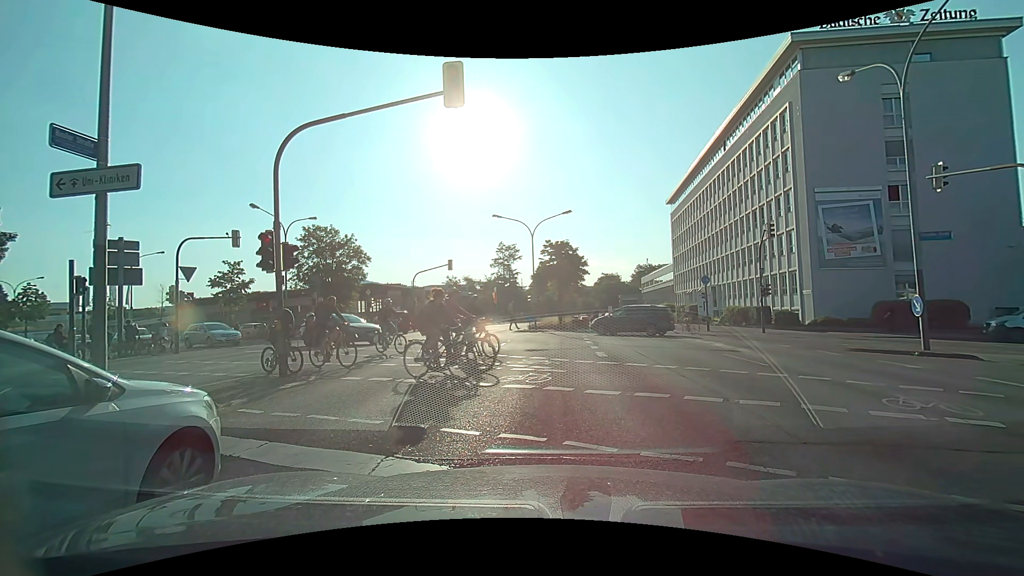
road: primary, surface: asphalt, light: Day
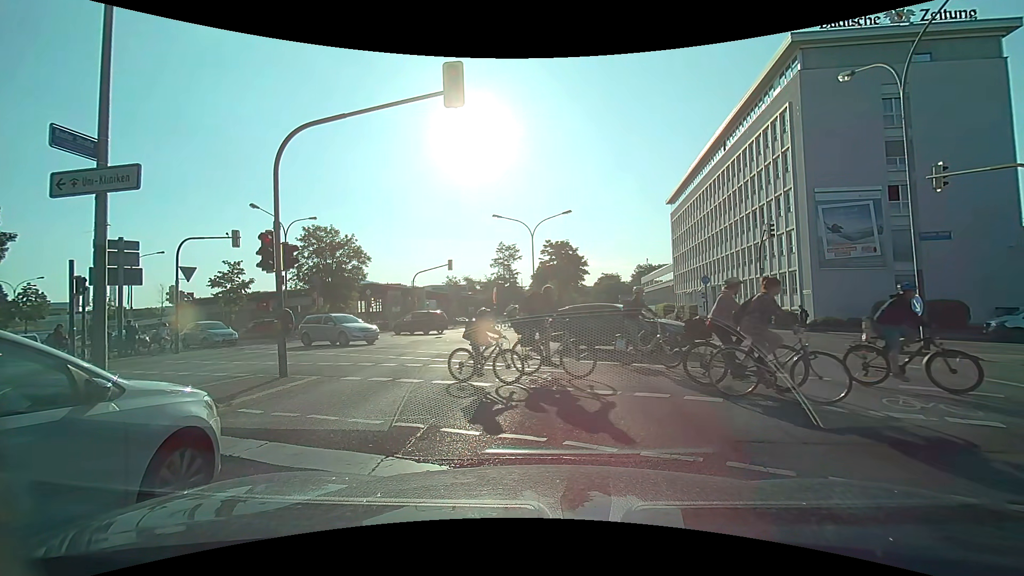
(0.0, 0.0) m; 0°
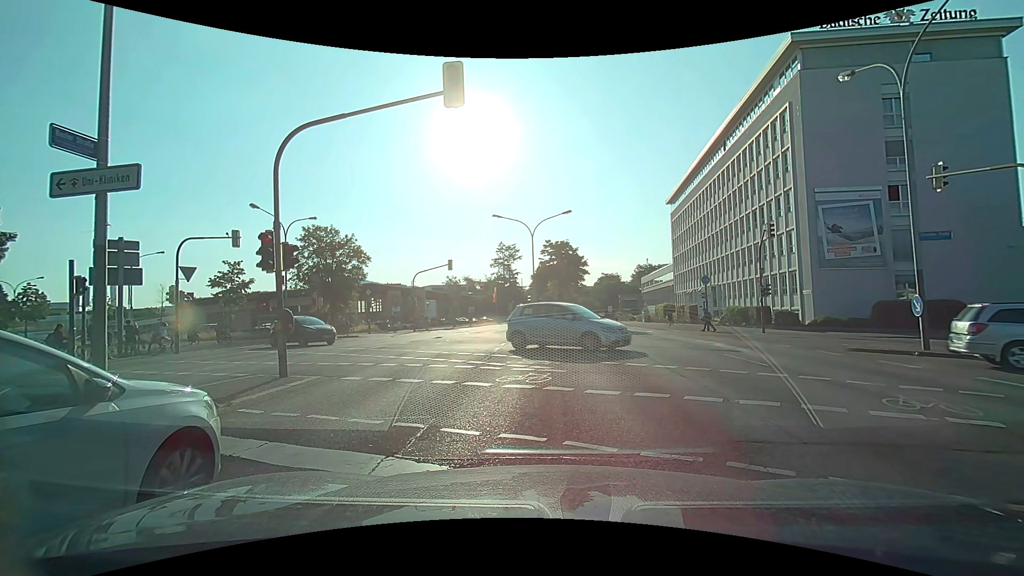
(0.0, 0.0) m; 0°
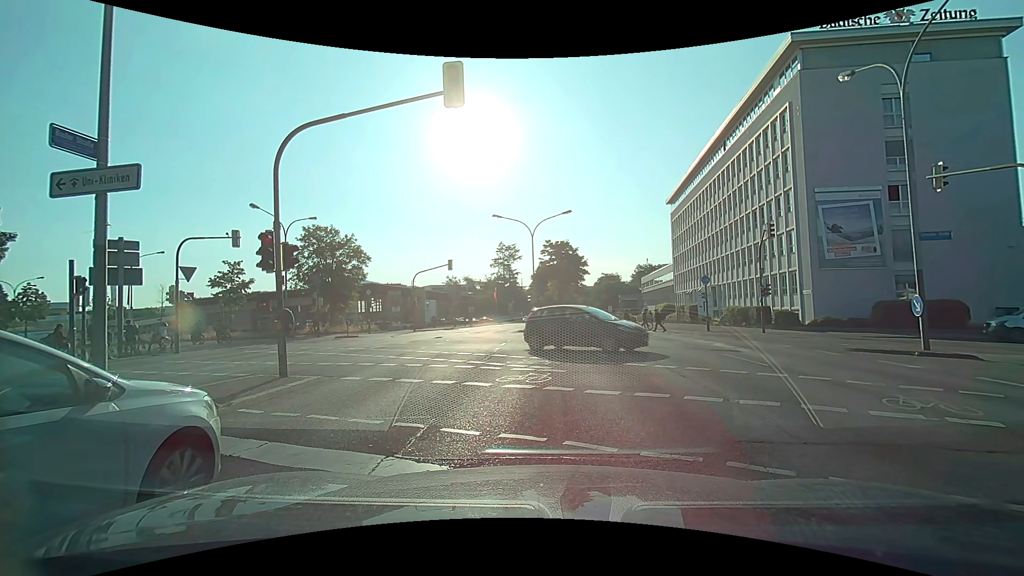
(0.0, 0.0) m; 0°
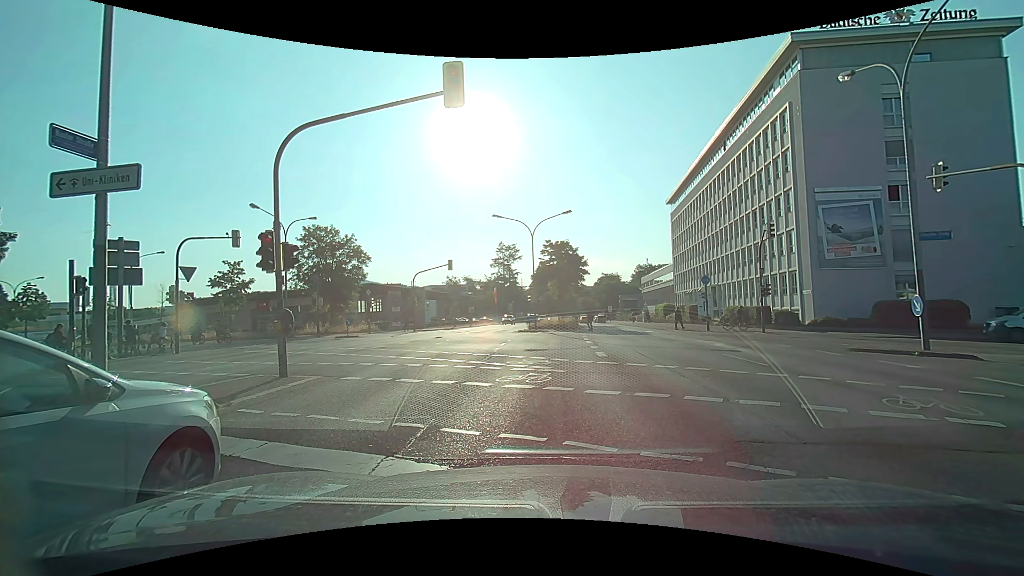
(0.0, 0.0) m; 0°
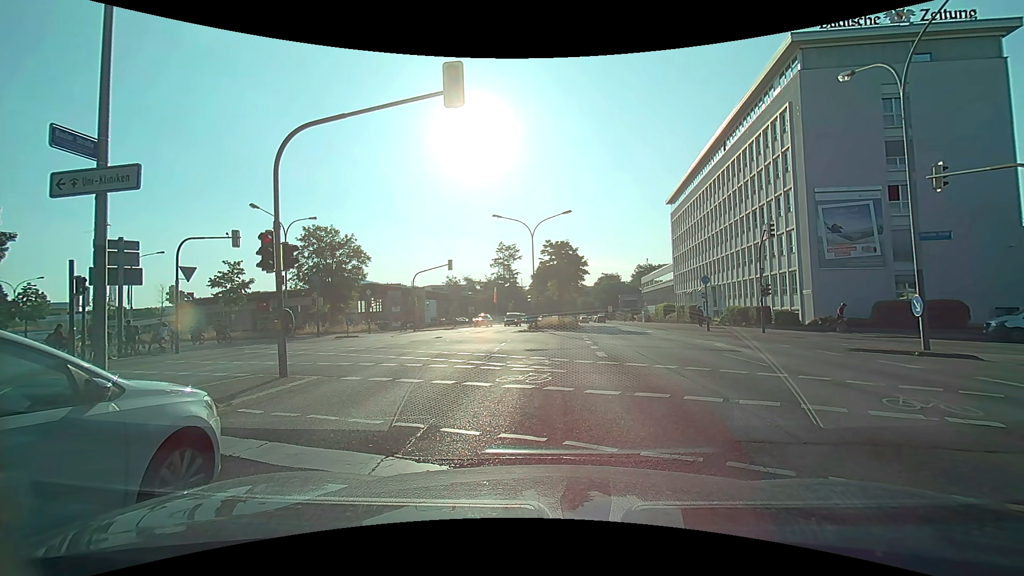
(0.0, 0.0) m; 0°
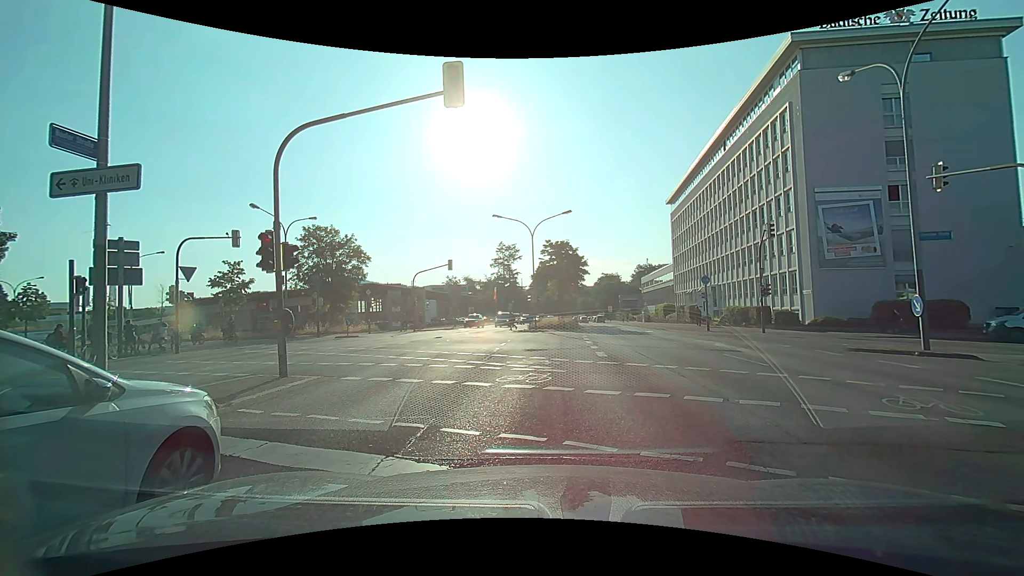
(0.0, 0.0) m; 0°
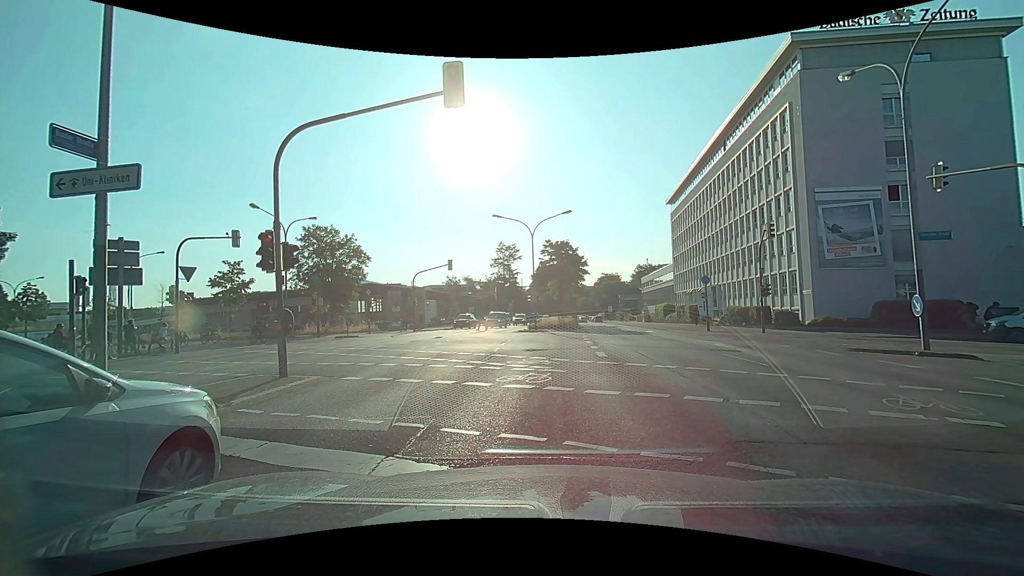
(0.0, 0.0) m; 0°
(0, +10) (0, +20) (-1, +30) (-7, +38) (-16, +43) (-25, +48) (-33, +53) (-42, +57) (-52, +61) (-61, +64) m
